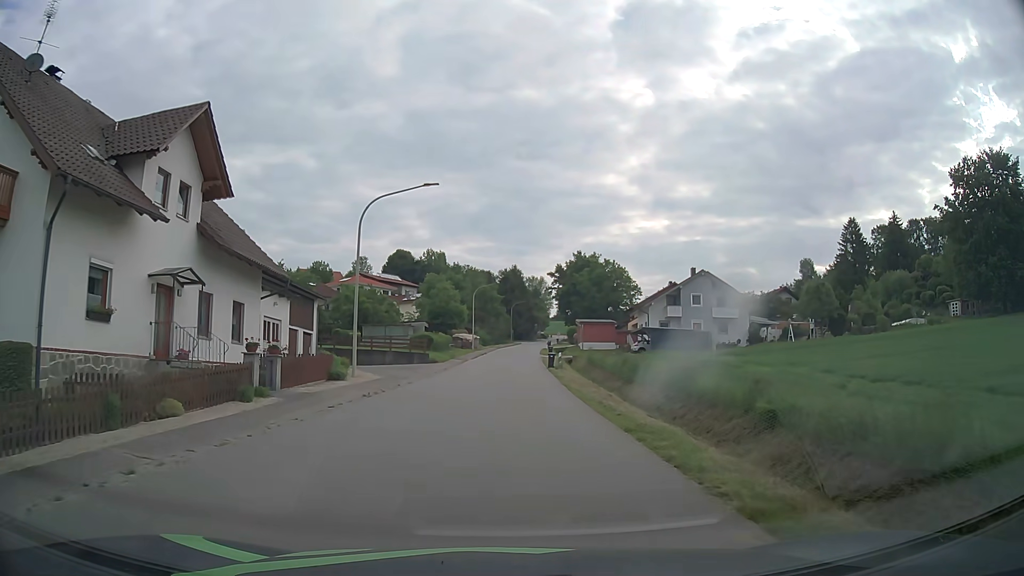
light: Day
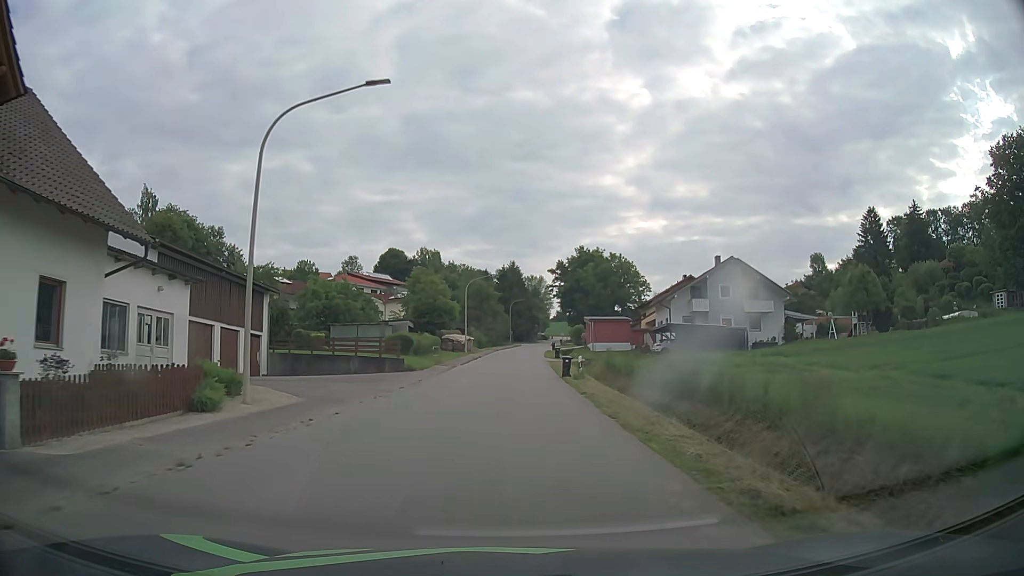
(0.0, +11.0) m; 0°
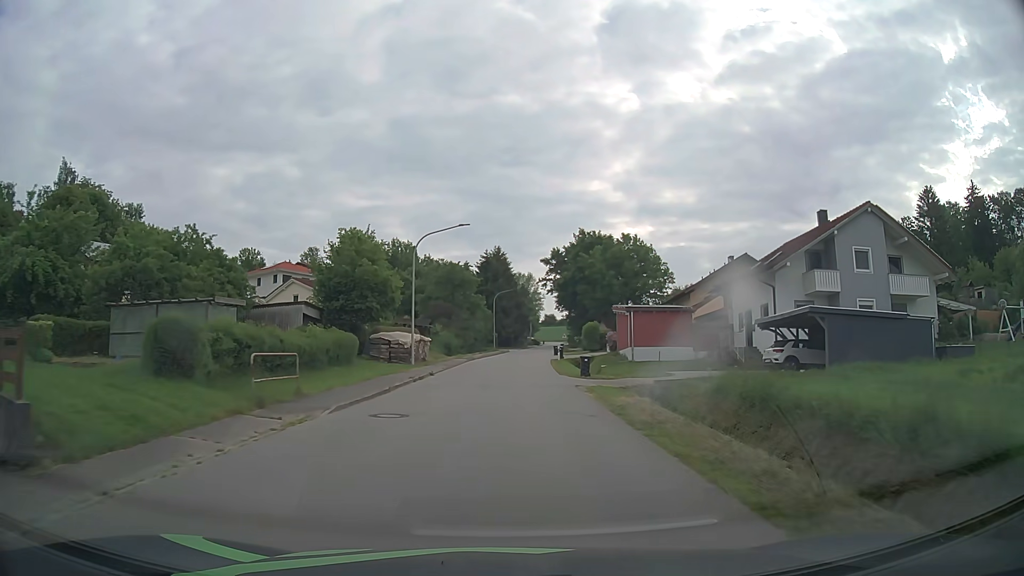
(+0.1, +28.7) m; +1°
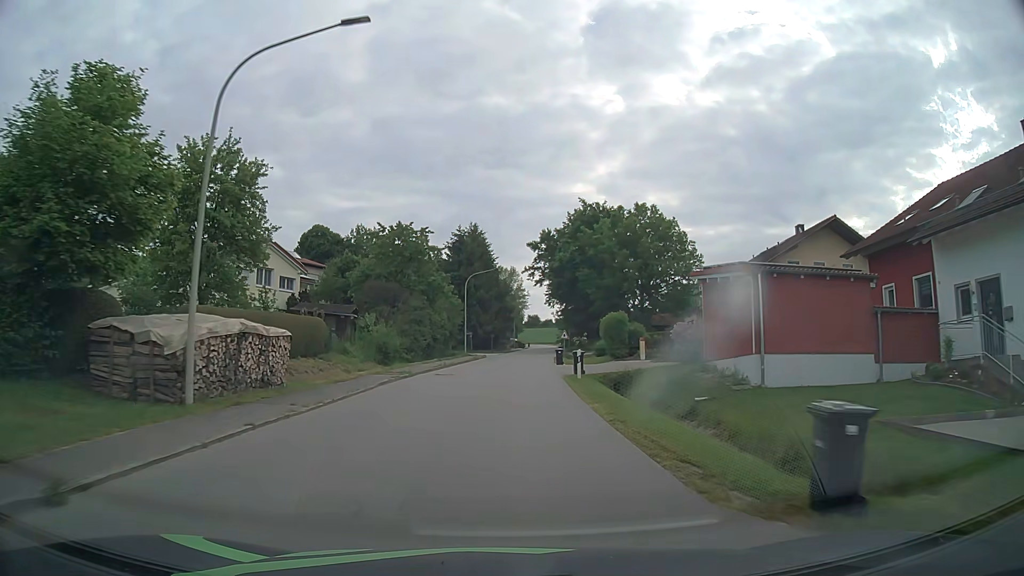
(+0.4, +23.8) m; +2°
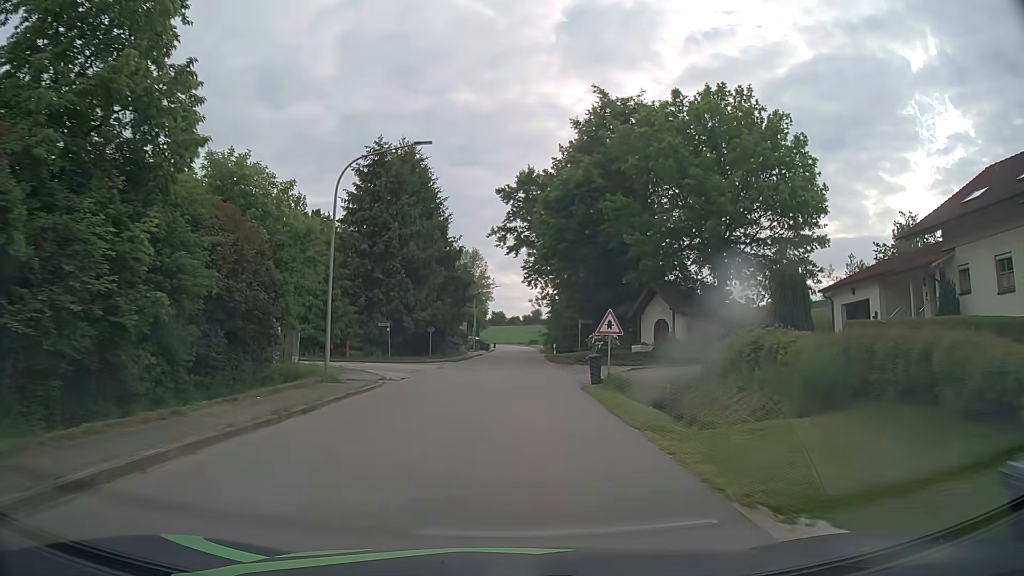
(+0.6, +37.1) m; +3°
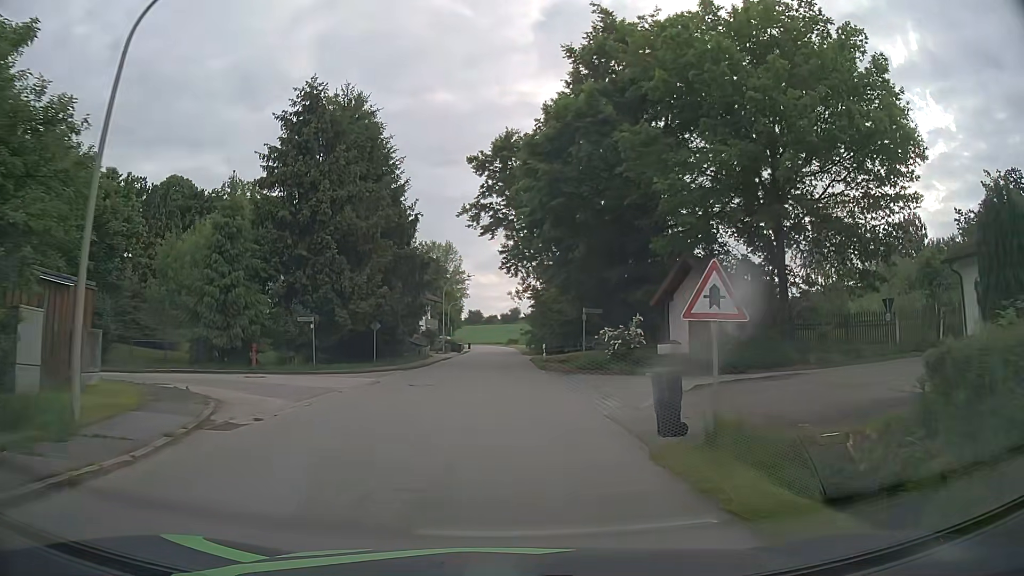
(+0.2, +11.8) m; +2°
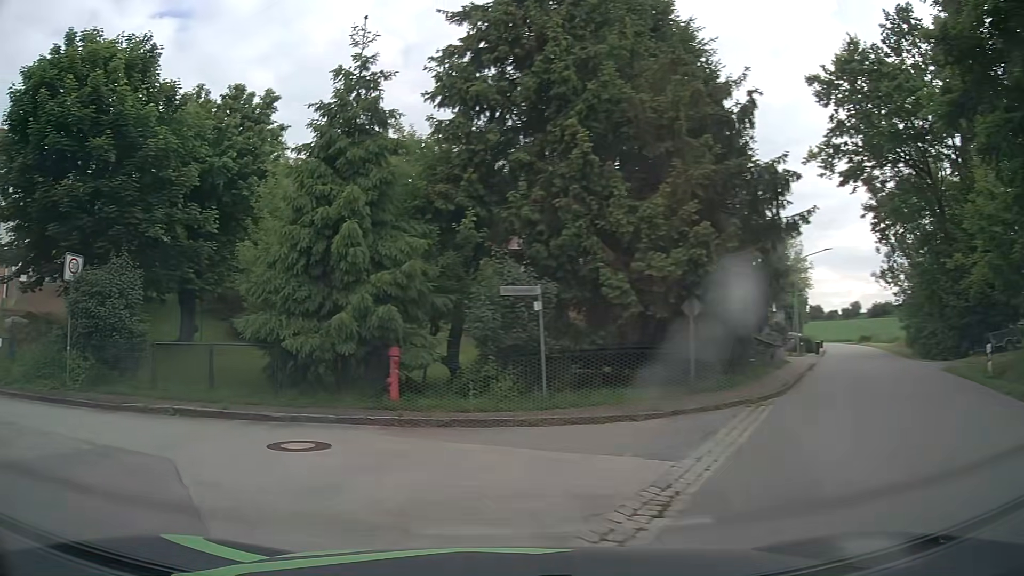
(-1.8, +16.3) m; -29°
